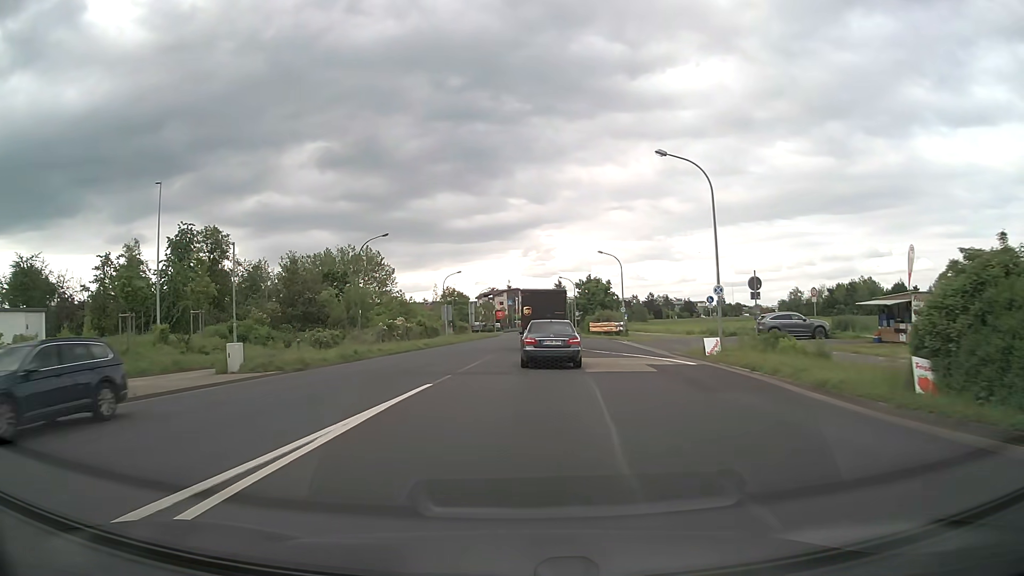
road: tertiary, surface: asphalt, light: Day
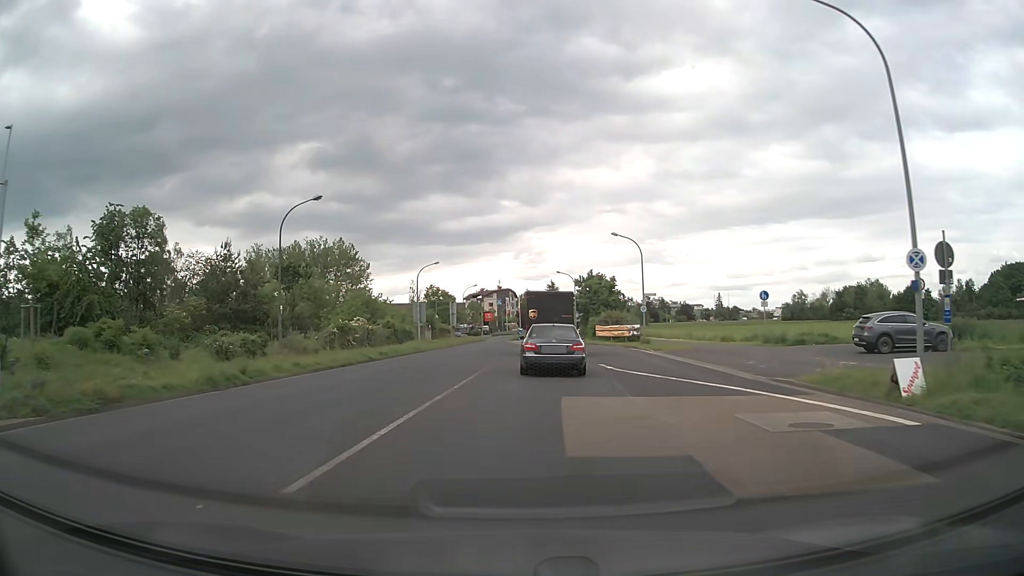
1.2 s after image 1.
(+0.1, +13.8) m; +1°
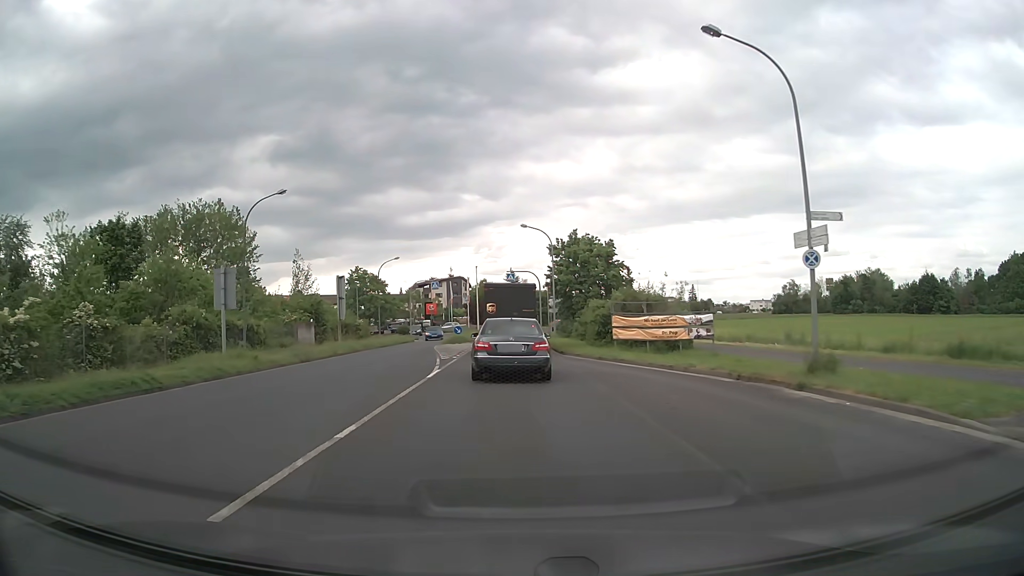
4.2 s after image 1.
(+1.4, +32.6) m; +4°
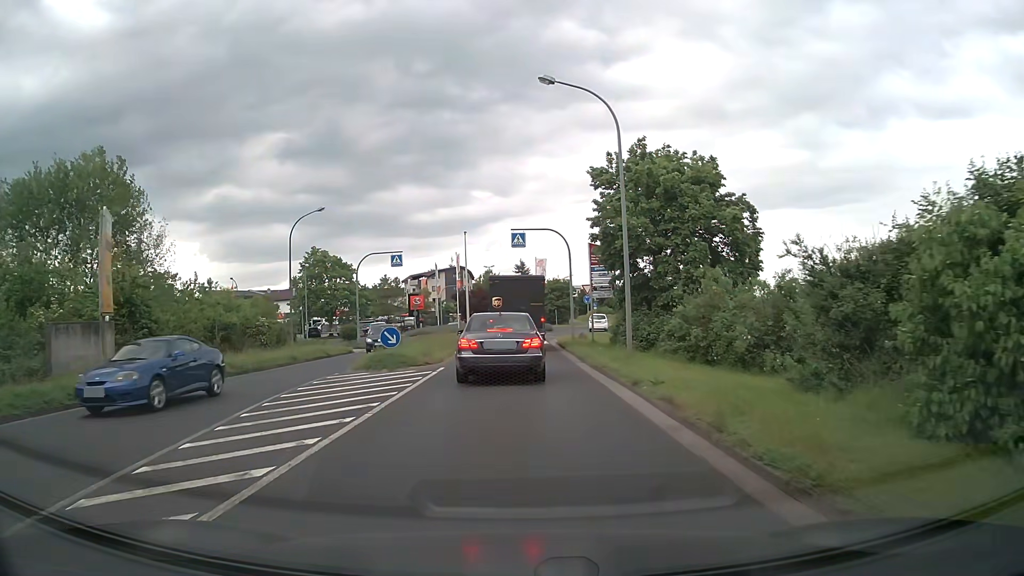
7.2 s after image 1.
(-0.2, +27.1) m; -1°
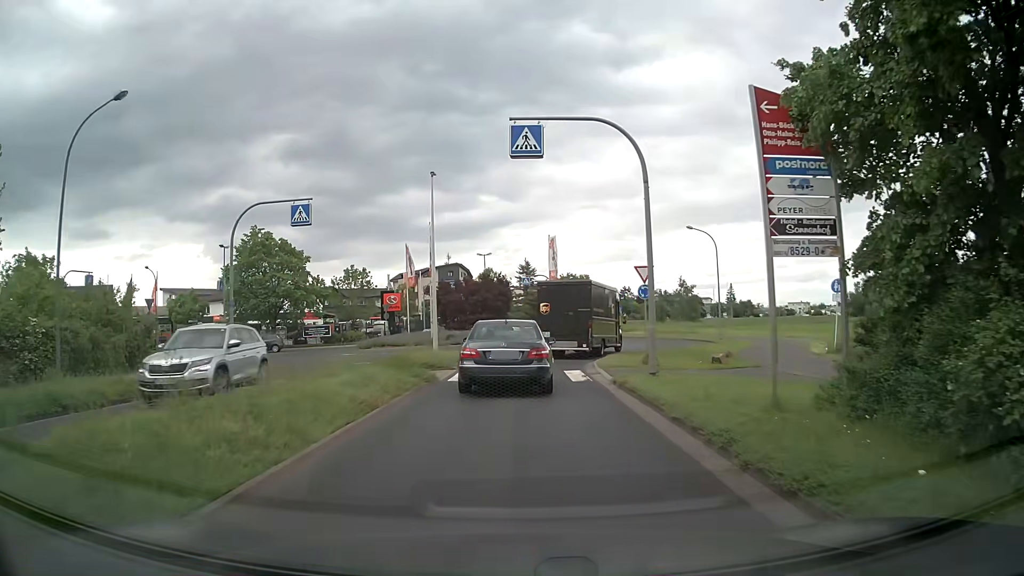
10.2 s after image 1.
(-0.2, +20.6) m; -1°
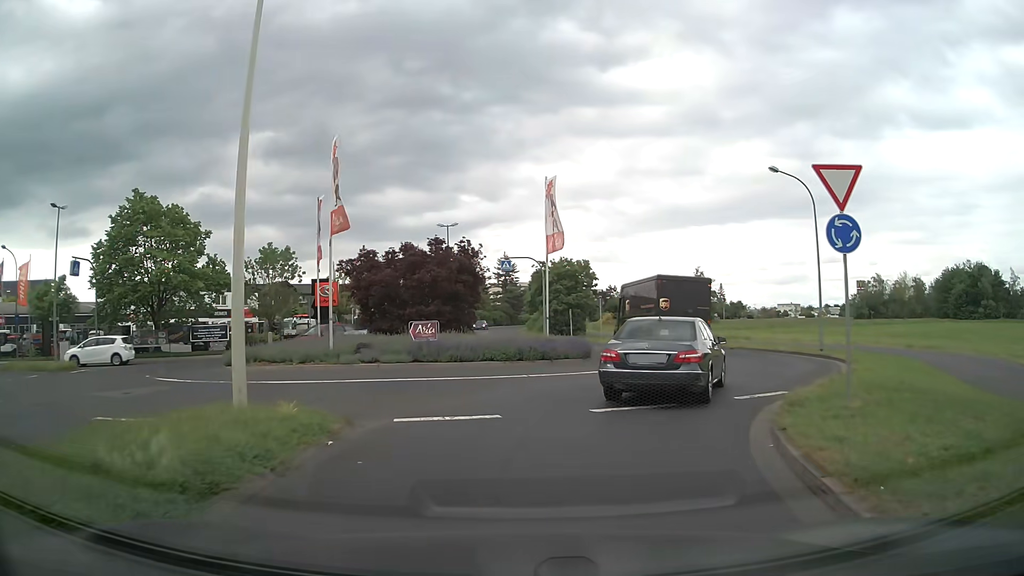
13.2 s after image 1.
(+0.1, +18.4) m; +2°
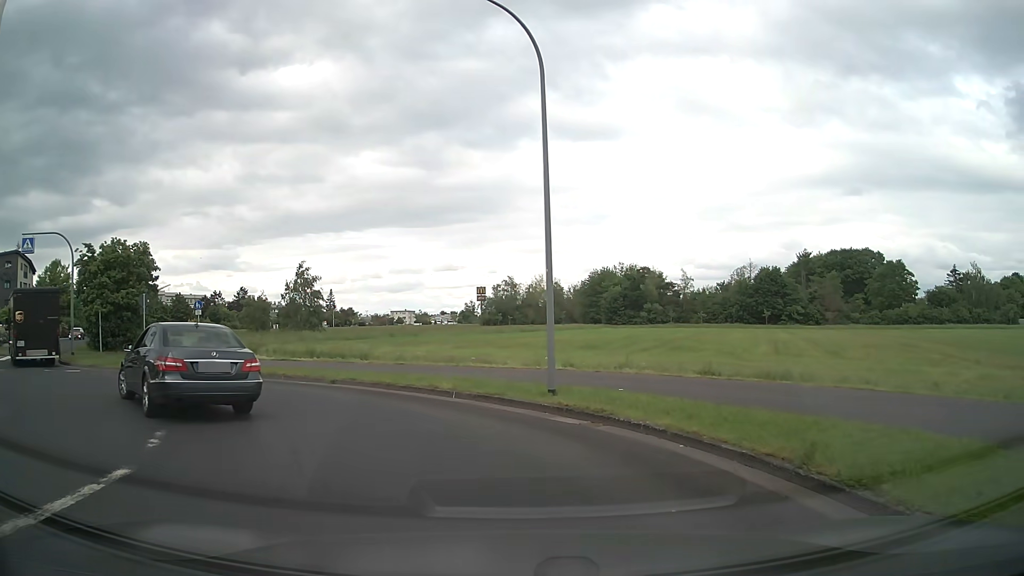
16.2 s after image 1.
(+4.4, +16.3) m; +33°
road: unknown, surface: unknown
